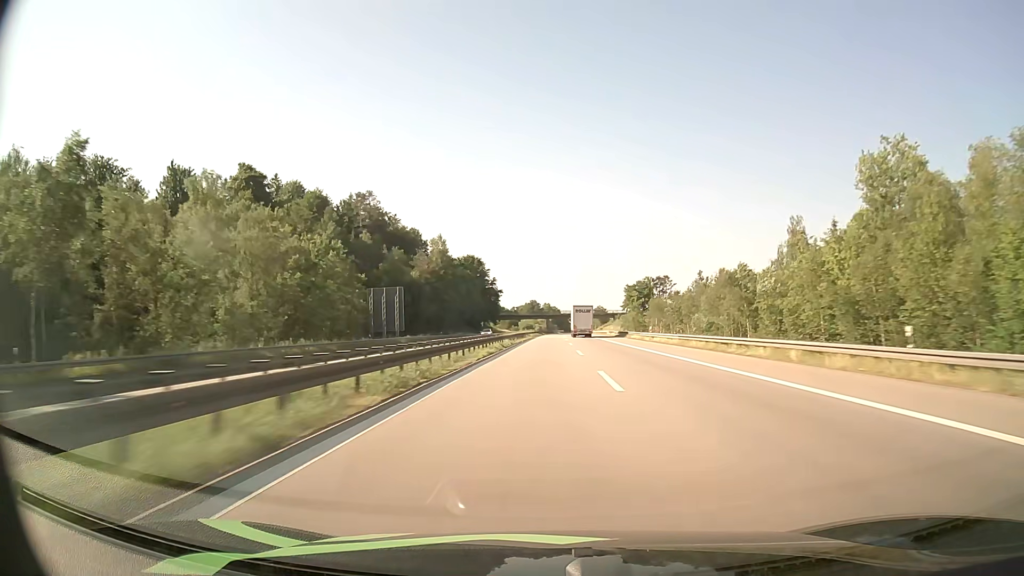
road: motorway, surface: asphalt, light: Day
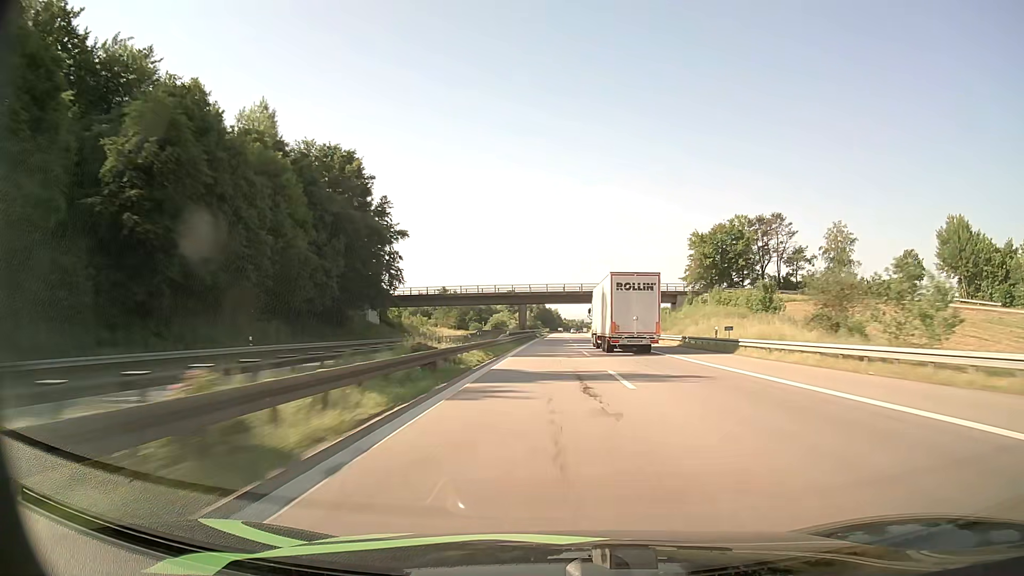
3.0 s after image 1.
(+1.2, +125.3) m; +1°
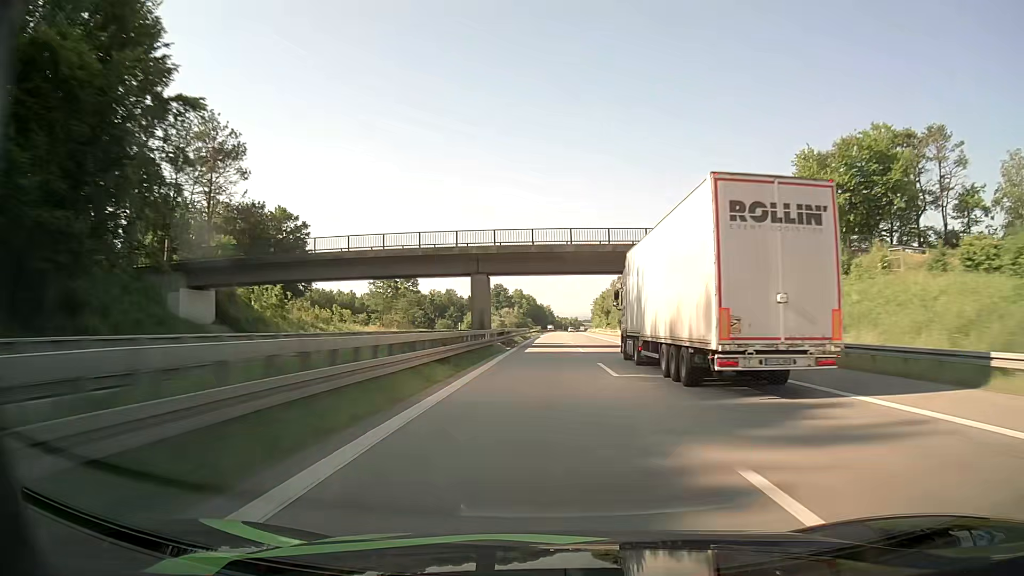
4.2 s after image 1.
(+0.4, +50.9) m; +1°
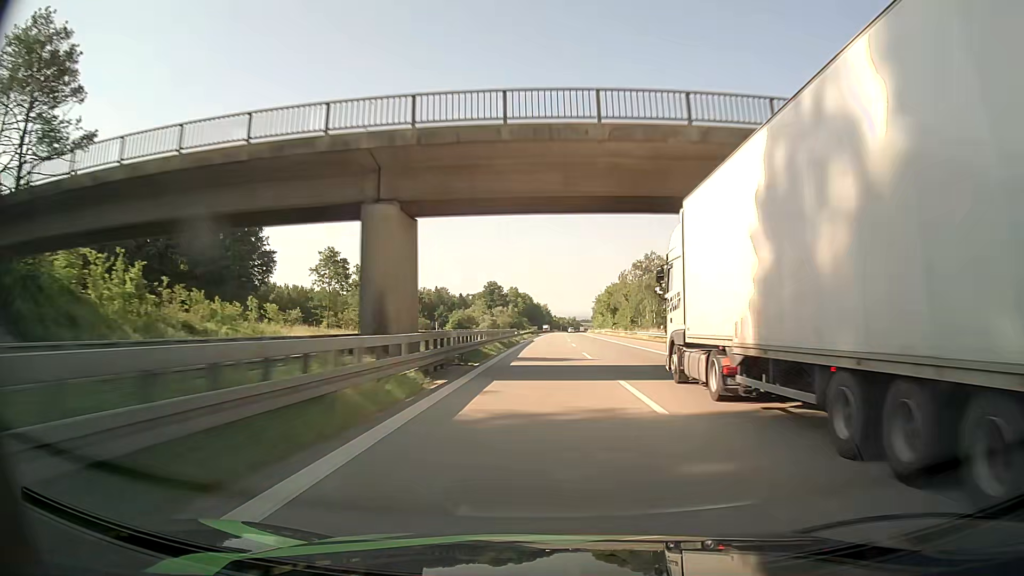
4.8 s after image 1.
(+0.1, +25.6) m; 0°
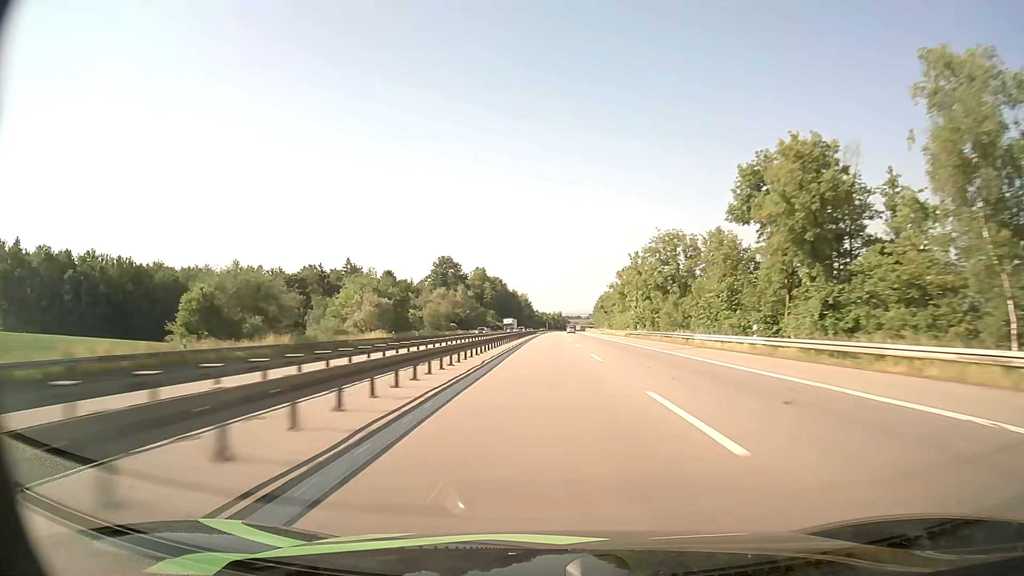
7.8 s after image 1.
(+0.9, +129.5) m; +1°
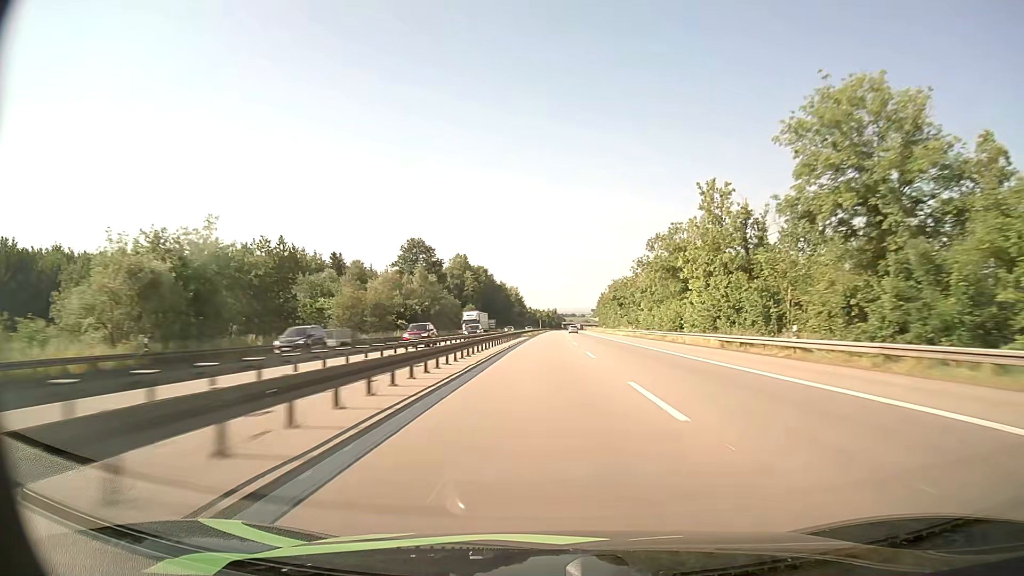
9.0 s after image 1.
(+0.2, +51.7) m; +1°
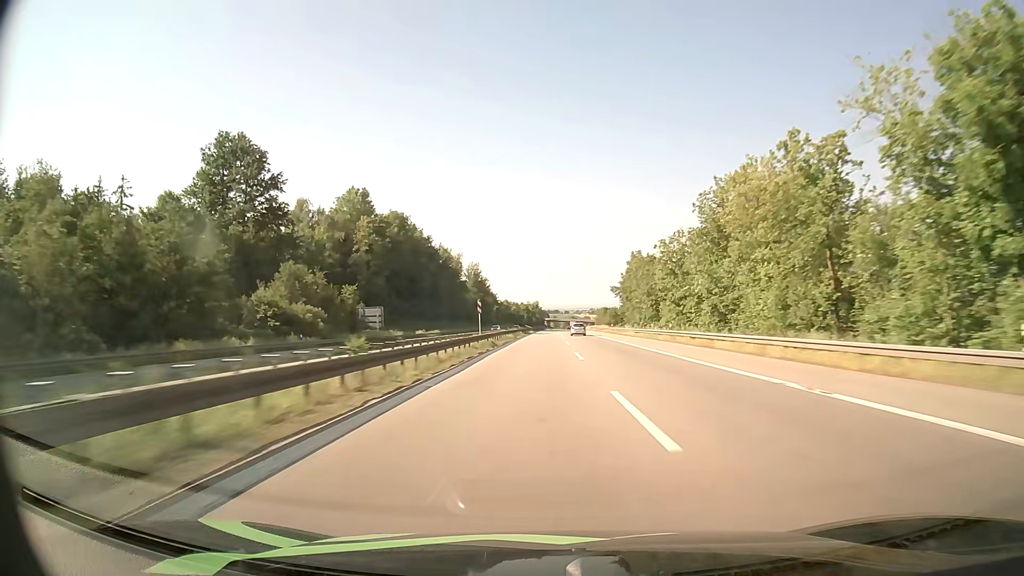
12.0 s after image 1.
(+1.8, +127.5) m; +2°
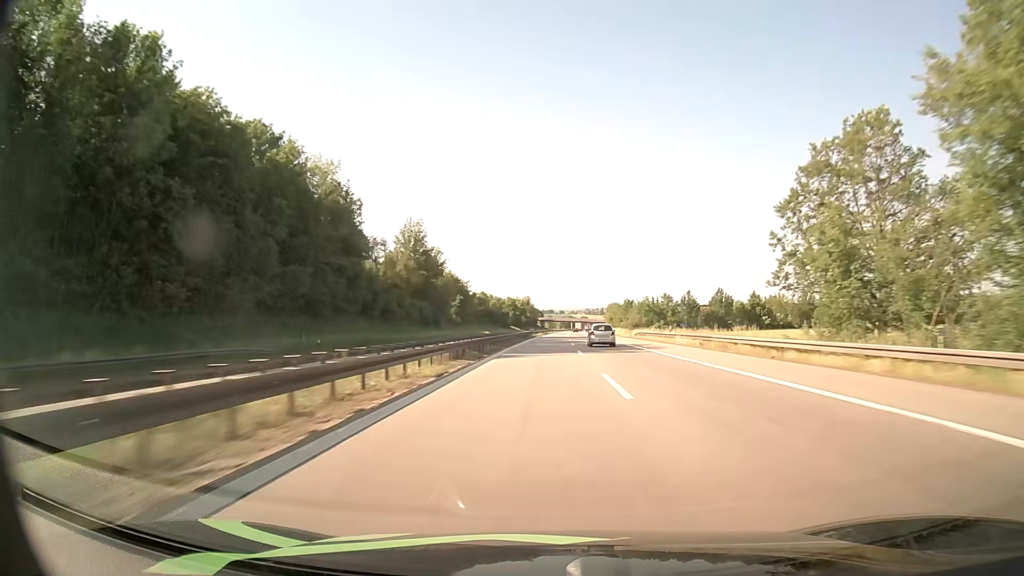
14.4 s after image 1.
(+0.3, +100.3) m; 0°
(0, +10) (0, +20) (0, +30) (0, +40) (0, +50) (0, +60) (0, +70) (0, +80) (+1, +90) (+1, +100) m
